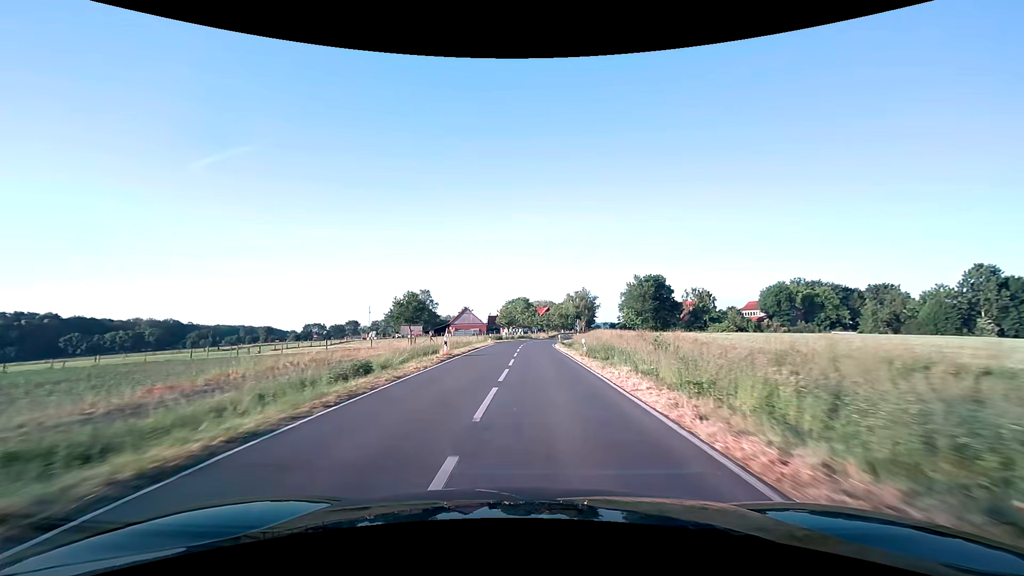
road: secondary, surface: asphalt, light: Day
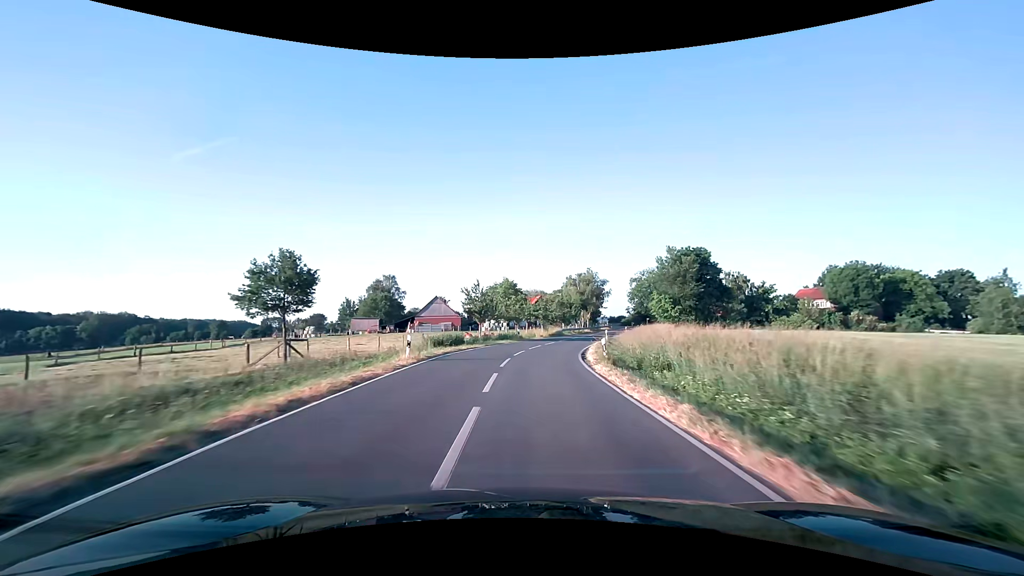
(+0.2, +34.0) m; +1°
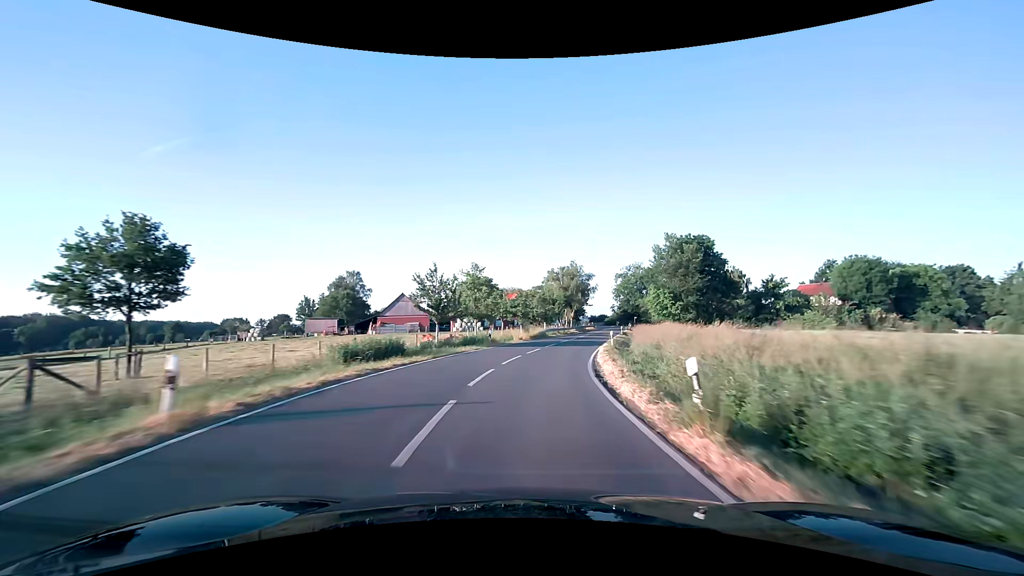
(+0.2, +11.6) m; +2°
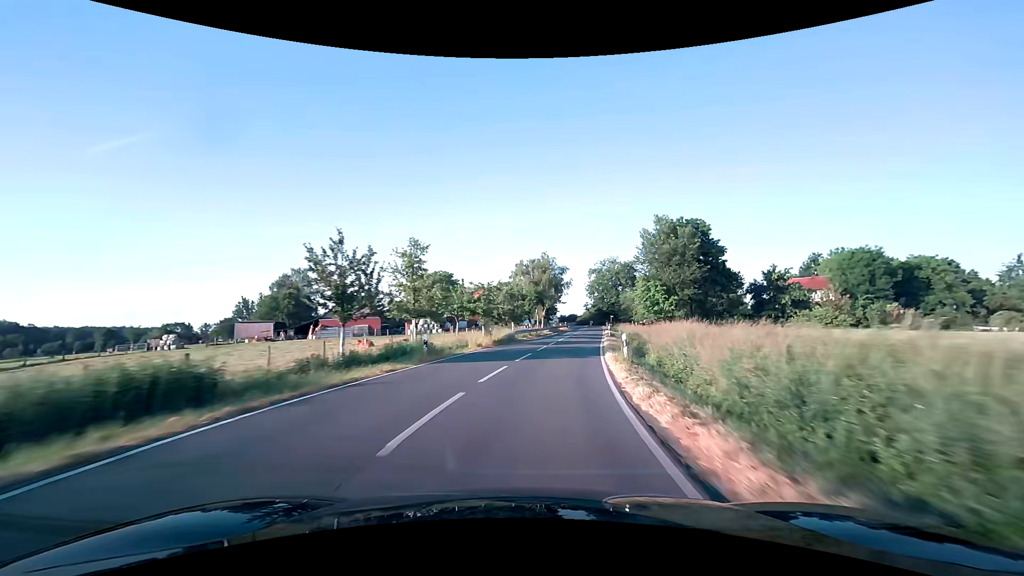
(+0.4, +11.7) m; +4°
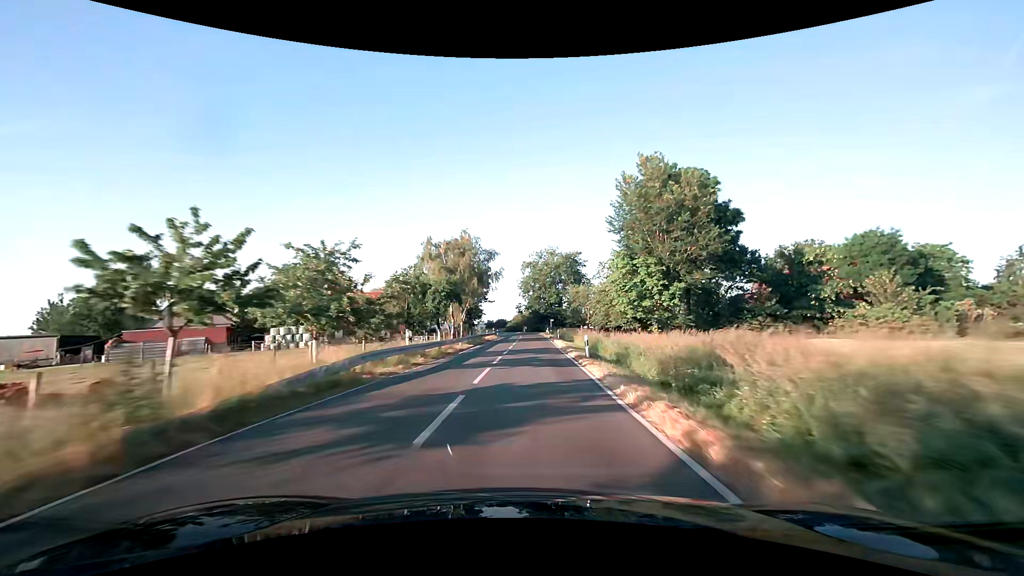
(+1.8, +23.7) m; +9°
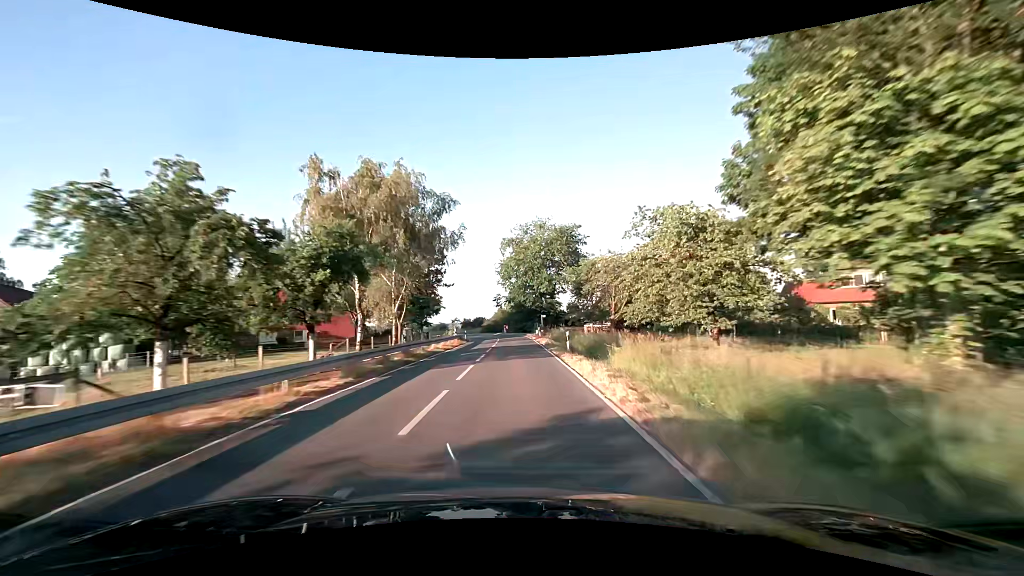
(+0.4, +24.0) m; +2°
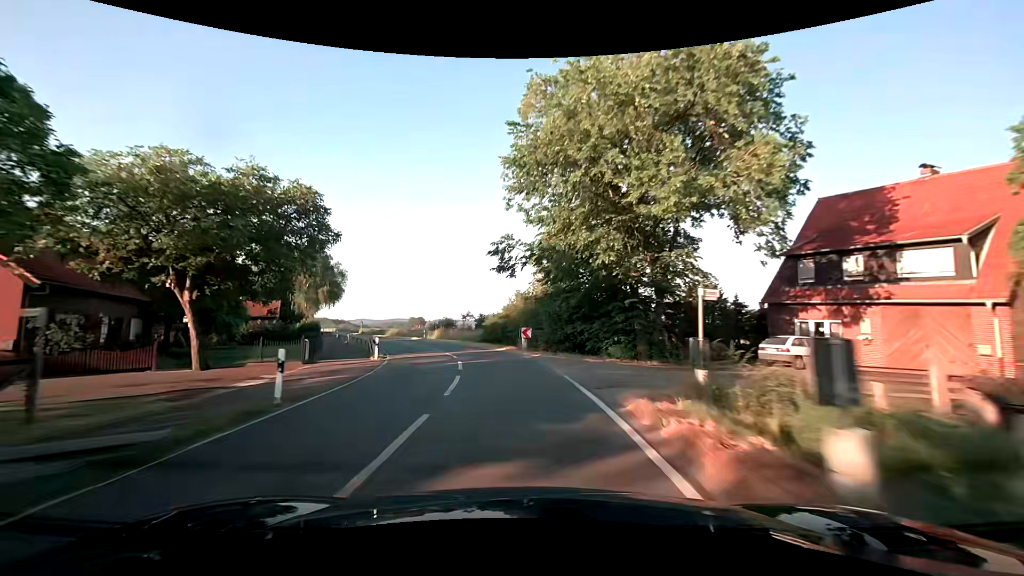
(-0.4, +45.2) m; -3°
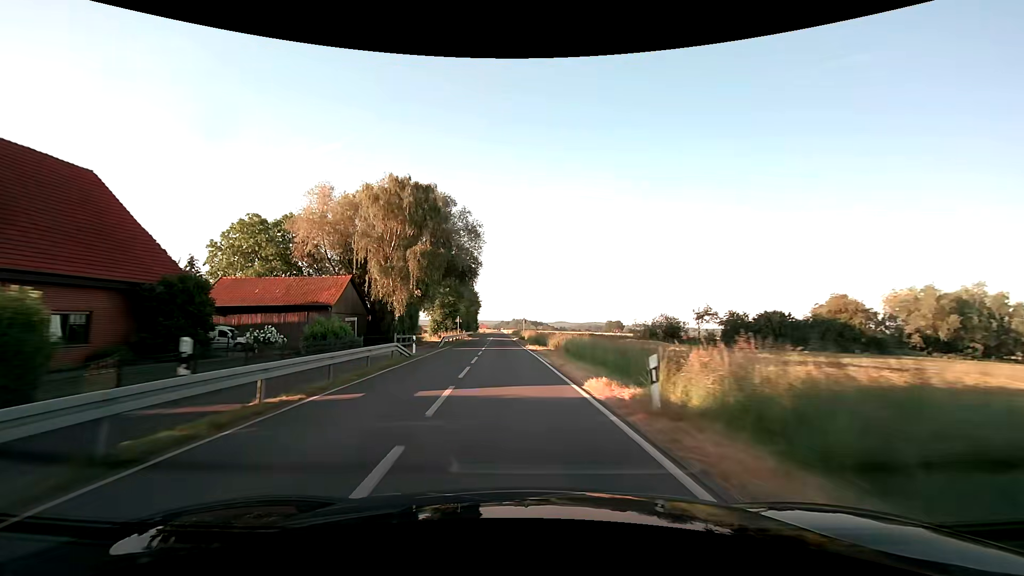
(-8.7, +44.1) m; -22°
(0, +10) (-1, +20) (-1, +30) (-2, +40) (-3, +50) (-3, +60) (-4, +70) (-4, +80) (-5, +90) (-6, +100) m
